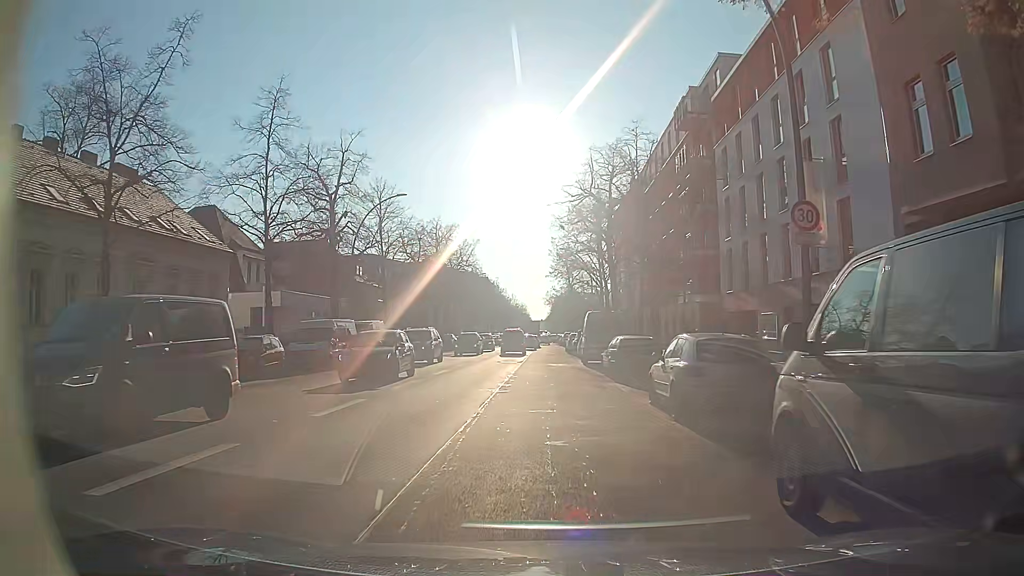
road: secondary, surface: asphalt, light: Day
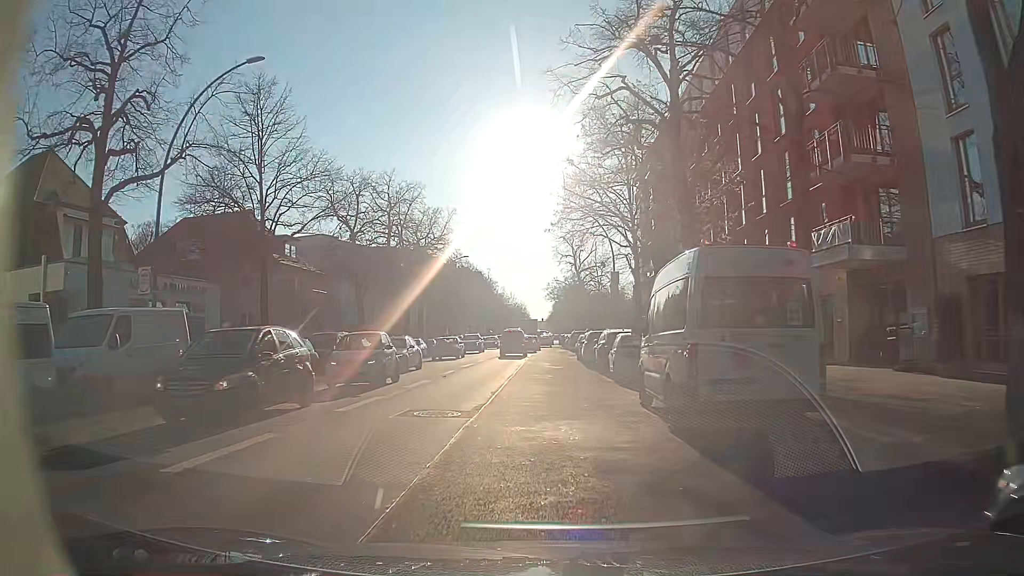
(+0.2, +22.7) m; +1°
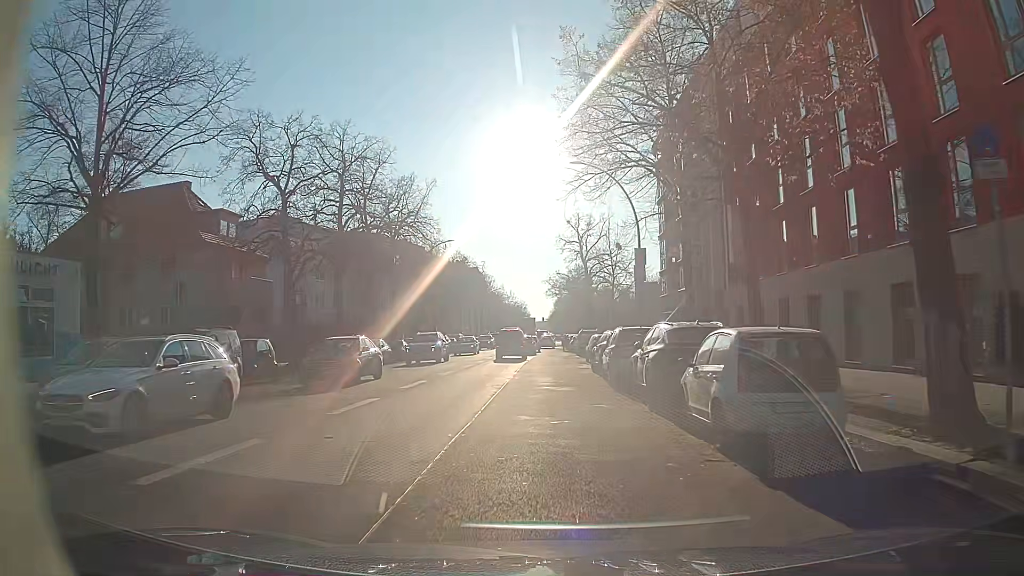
(-0.1, +12.7) m; +1°
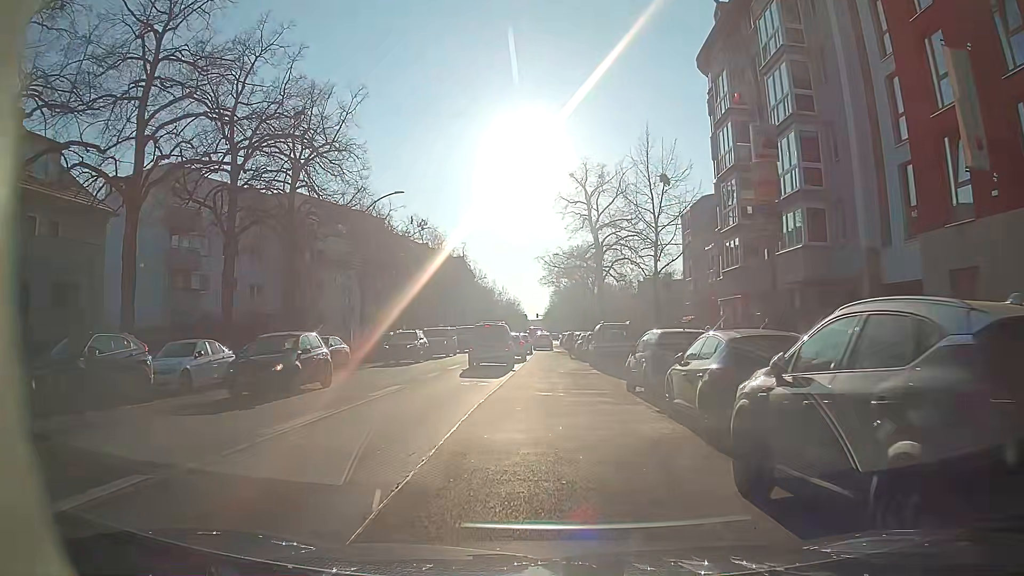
(-0.6, +20.8) m; -2°
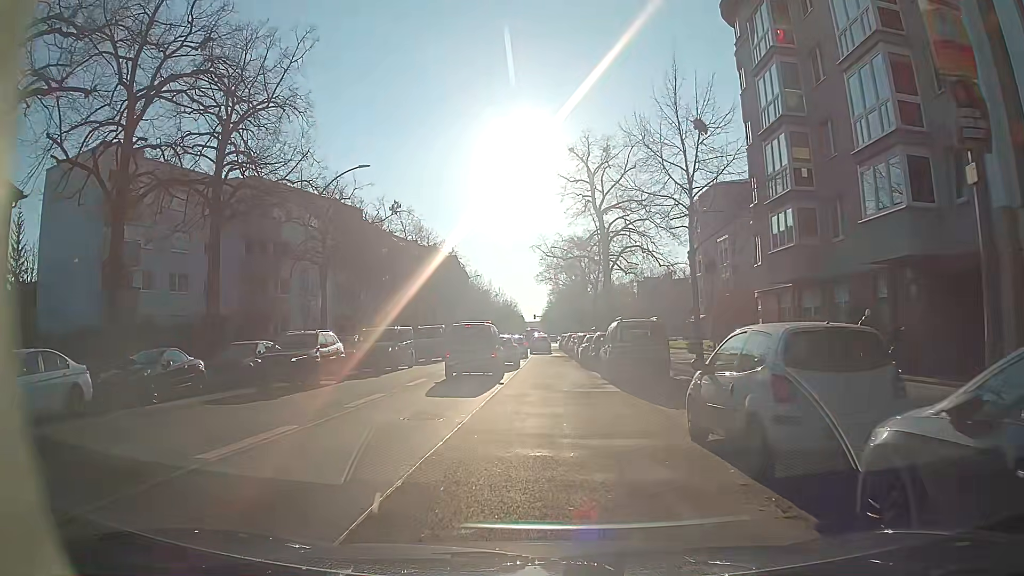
(+0.1, +7.6) m; +1°
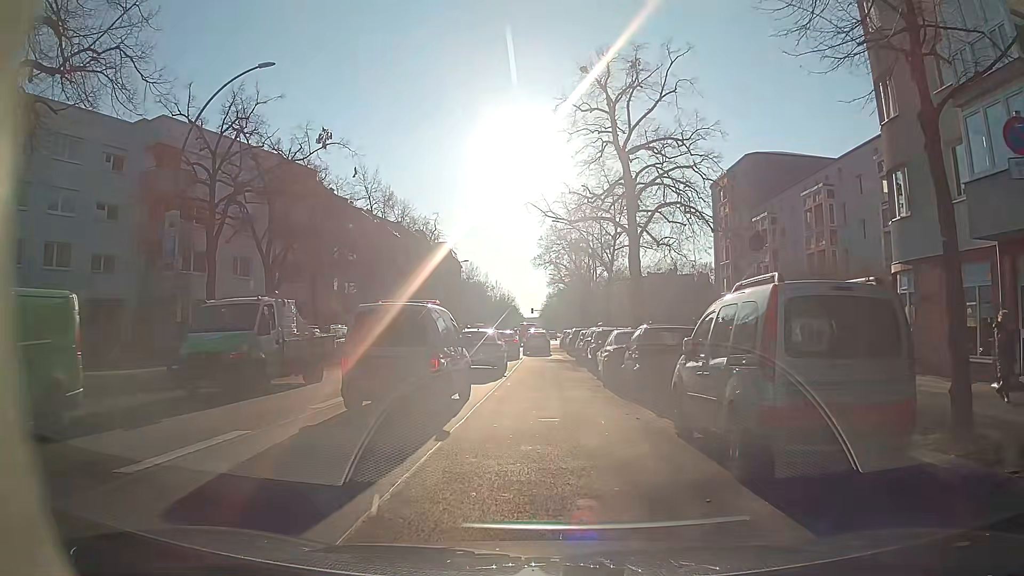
(-0.2, +13.3) m; -3°
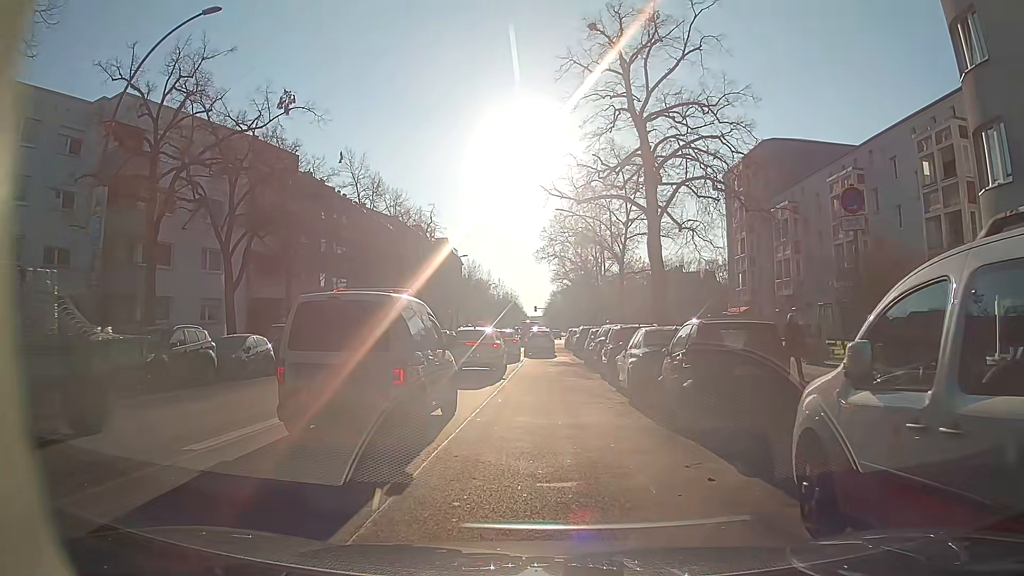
(+0.1, +4.4) m; +1°
